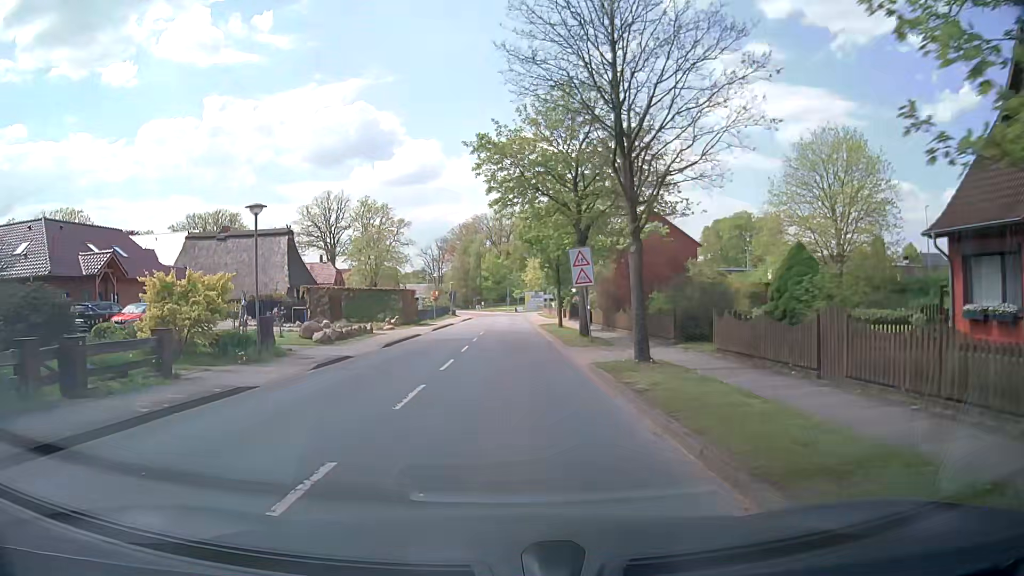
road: tertiary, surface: asphalt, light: Day
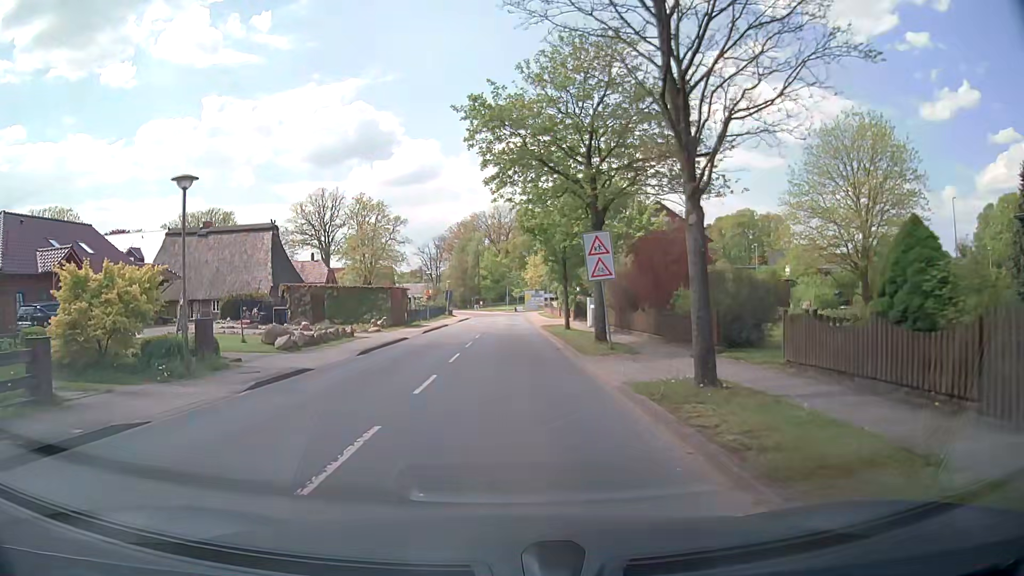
(0.0, +4.2) m; 0°
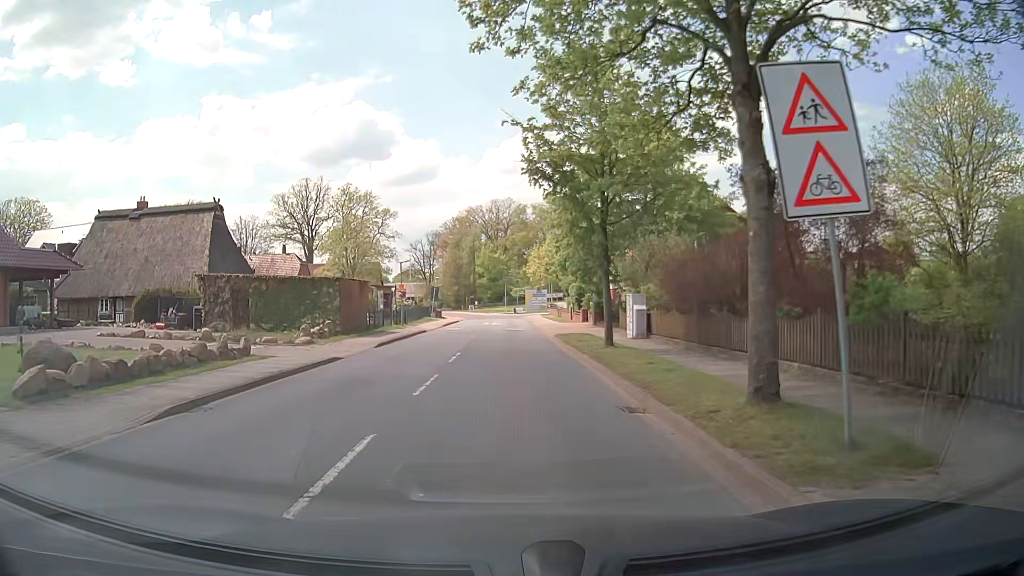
(0.0, +12.6) m; 0°
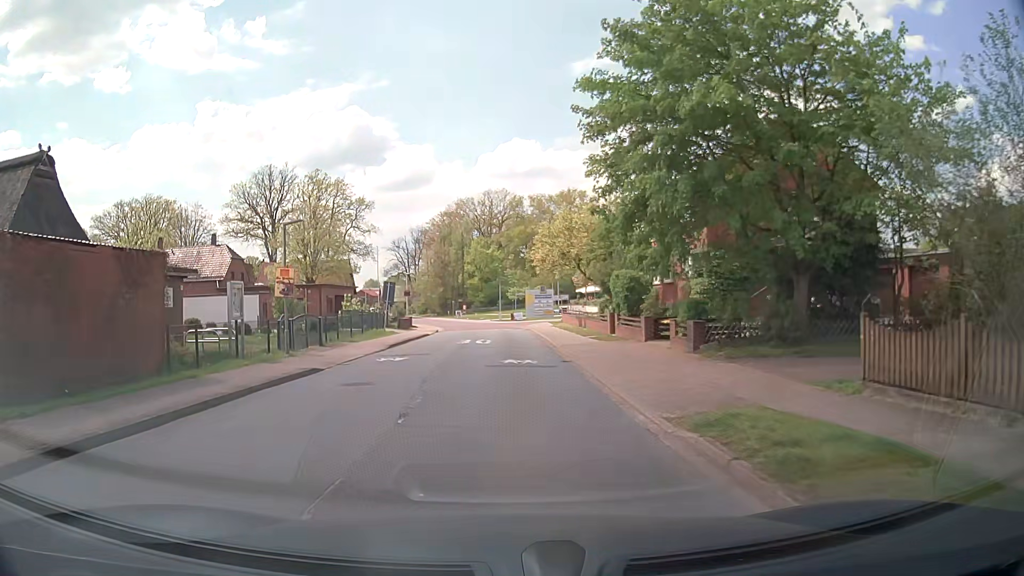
(0.0, +21.0) m; +1°
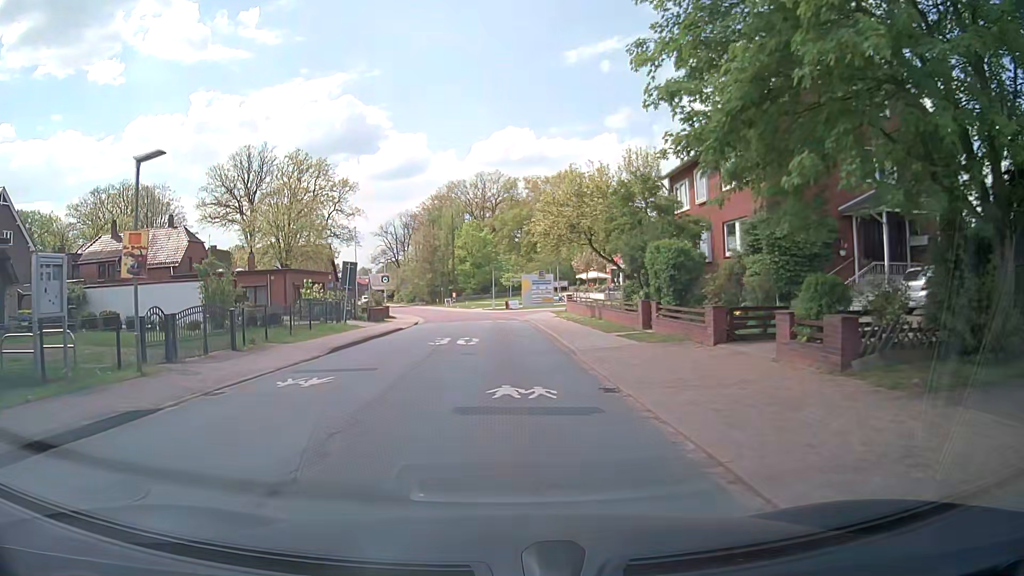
(0.0, +8.2) m; 0°
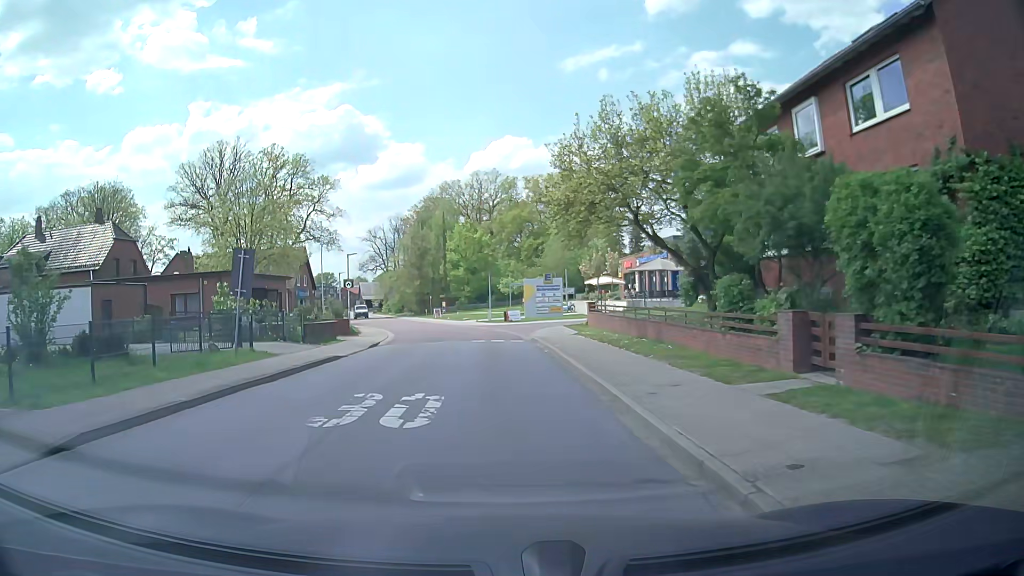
(+0.2, +12.0) m; +1°
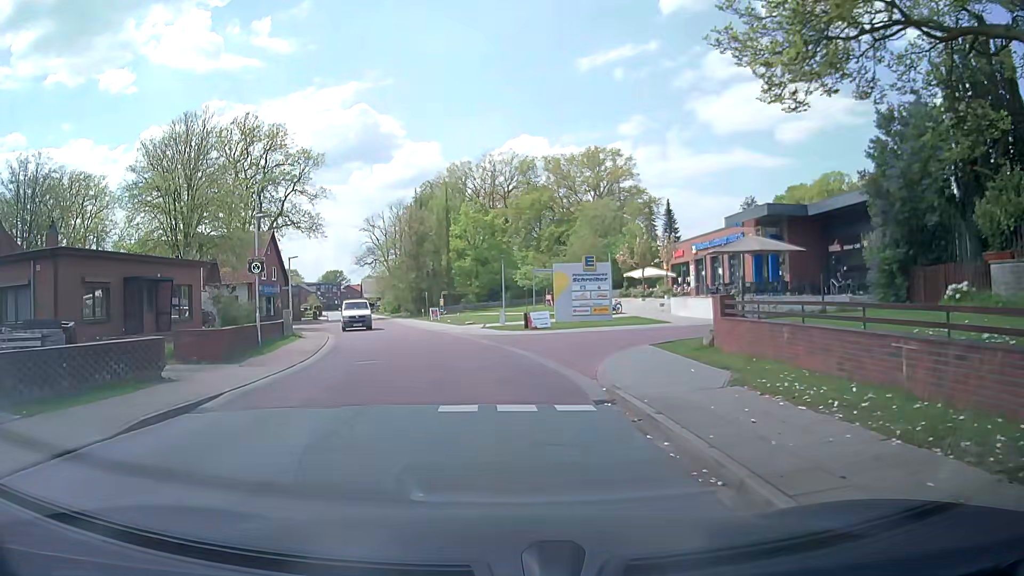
(-0.2, +17.7) m; -3°
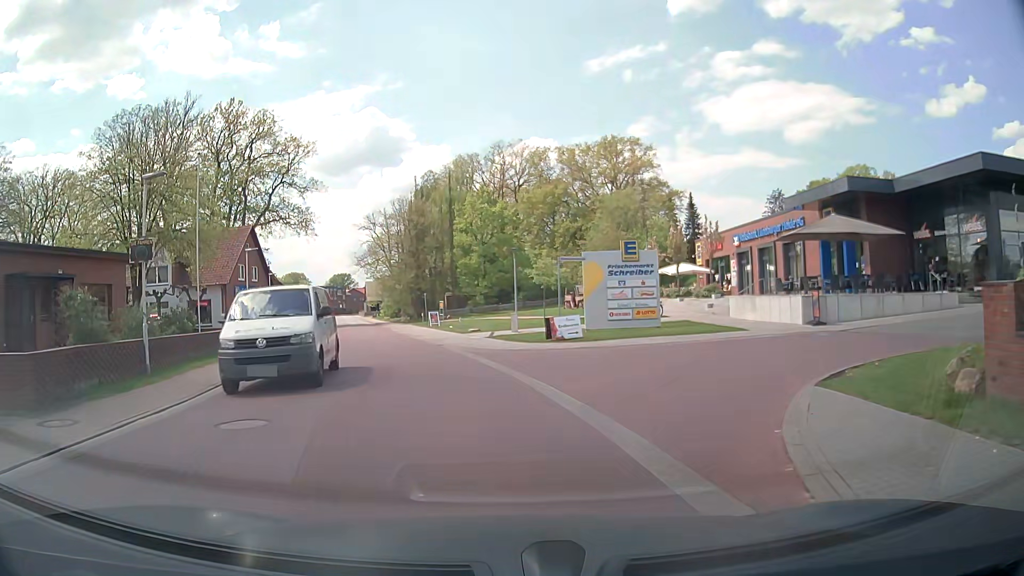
(+0.2, +8.7) m; +1°
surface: paving_stones
(-1, +10) (-2, +20) (-5, +30) (-7, +39) (-10, +49) (-12, +59) (-15, +68) (-17, +78) (-20, +88) (-22, +97) m
